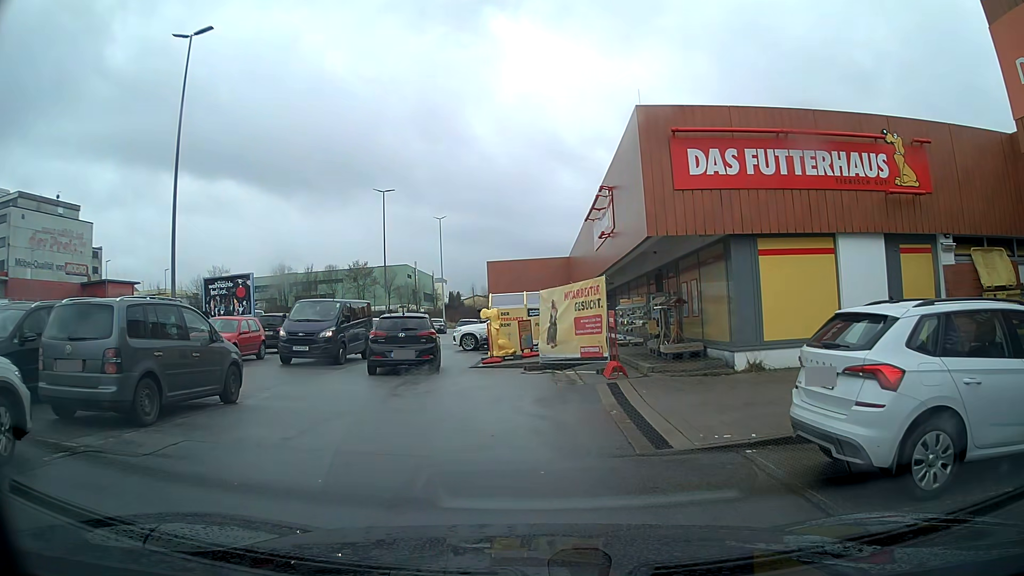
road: service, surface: asphalt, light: Day
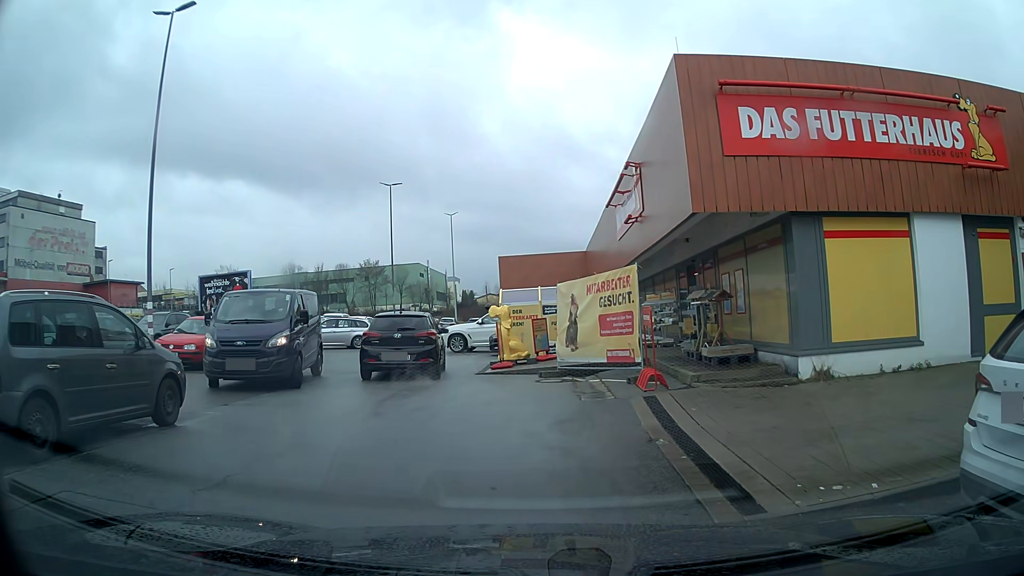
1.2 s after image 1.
(0.0, +2.5) m; -1°
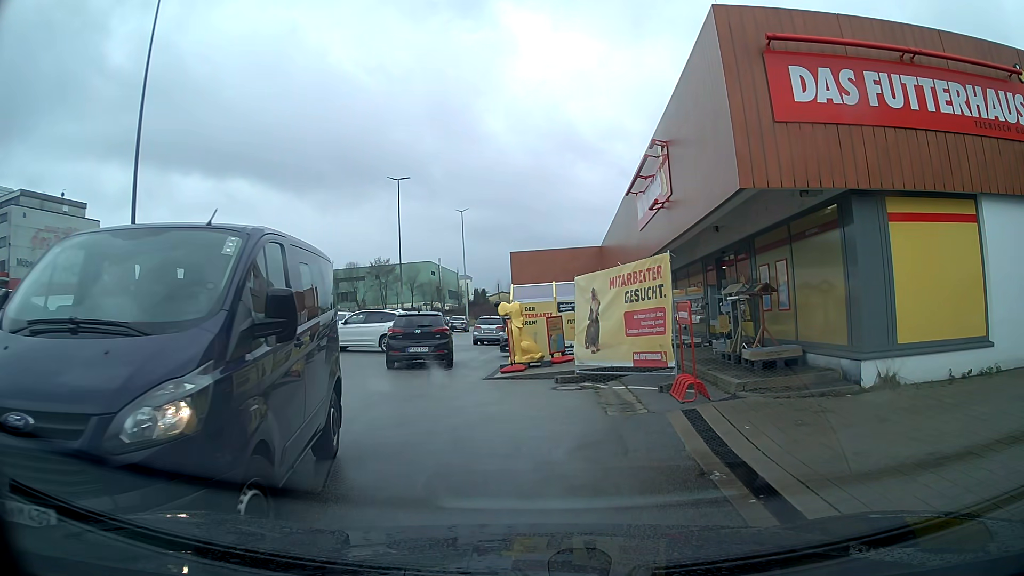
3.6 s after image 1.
(0.0, +1.7) m; -1°
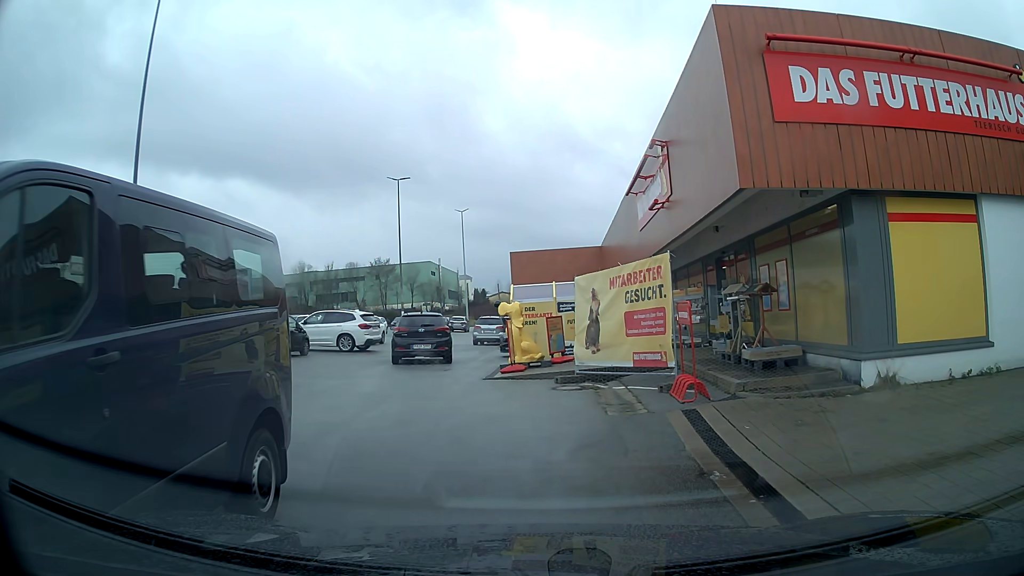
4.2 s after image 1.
(0.0, 0.0) m; 0°
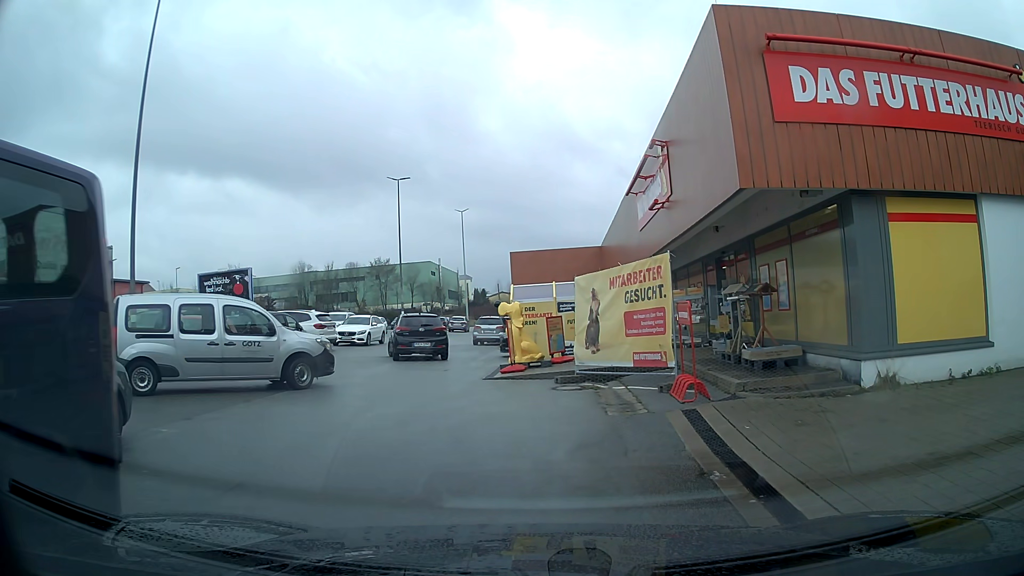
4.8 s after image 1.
(0.0, 0.0) m; 0°
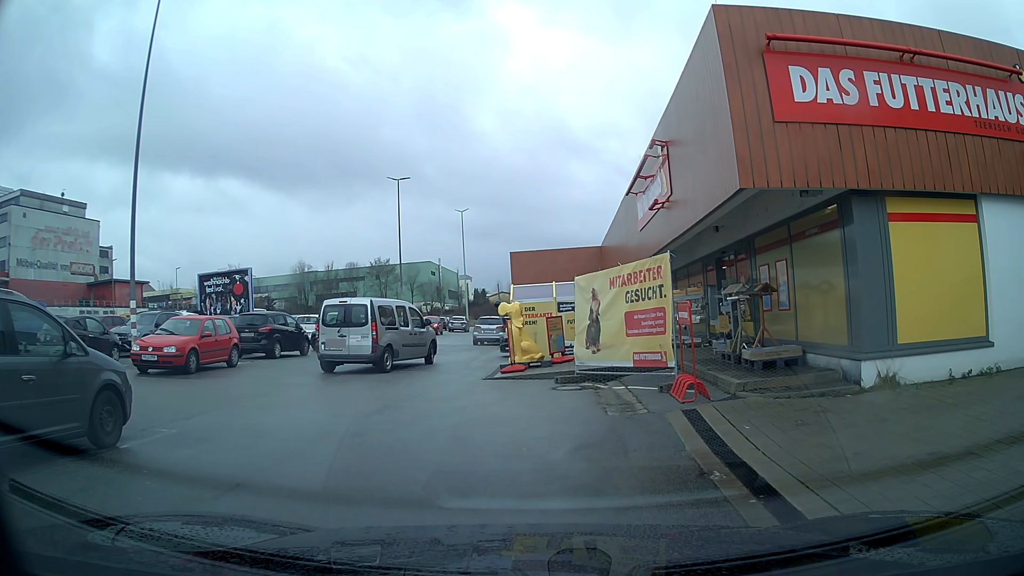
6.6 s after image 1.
(0.0, 0.0) m; 0°
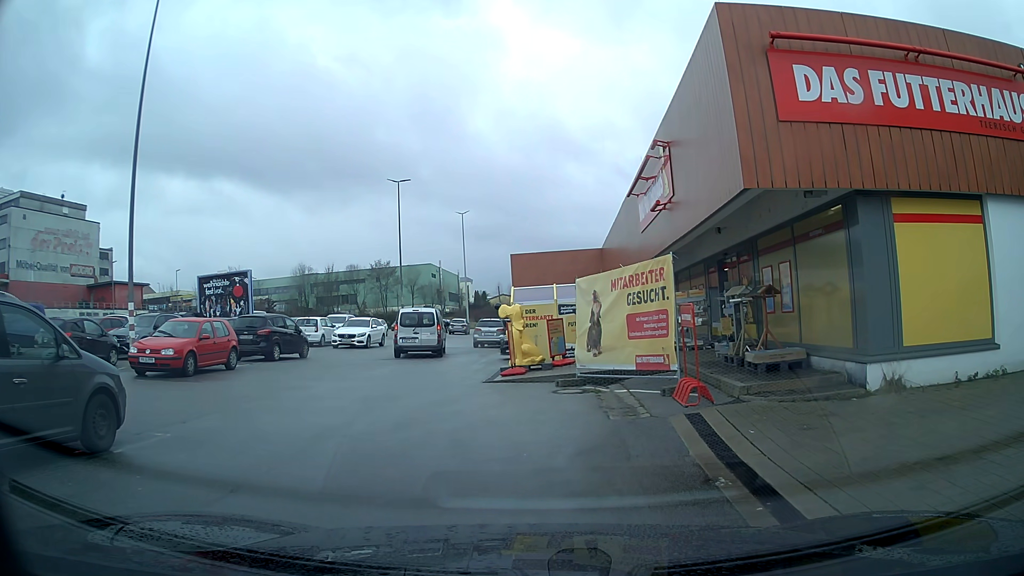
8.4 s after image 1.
(0.0, +0.1) m; 0°
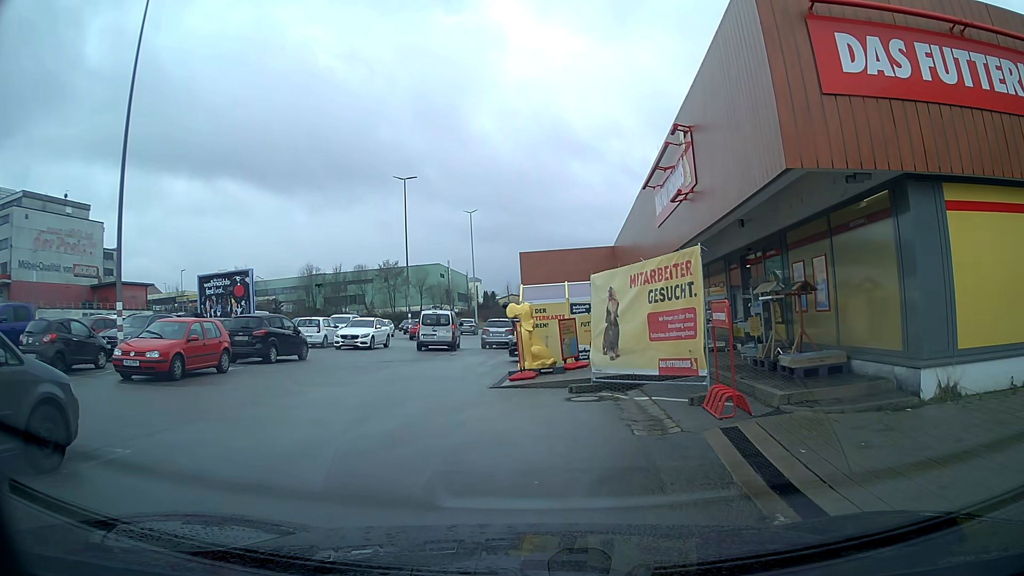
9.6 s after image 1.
(0.0, +1.2) m; -2°
